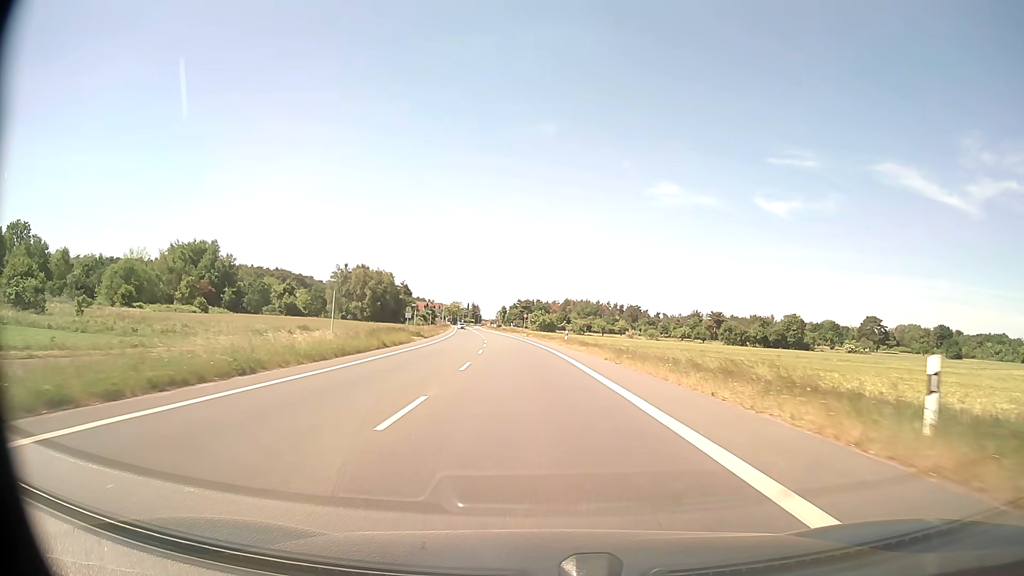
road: primary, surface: asphalt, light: Day
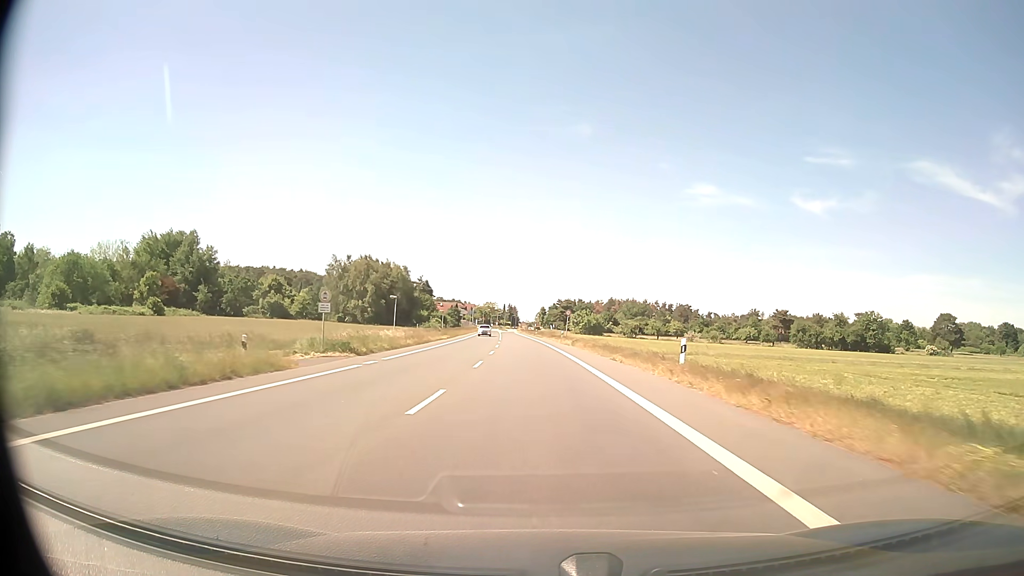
(-1.0, +34.1) m; -3°
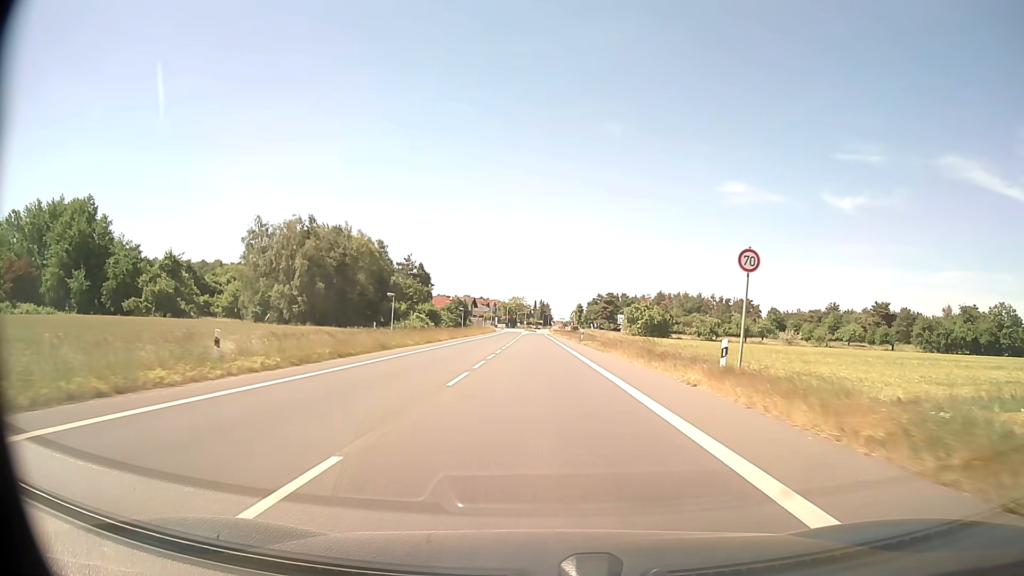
(-1.6, +55.7) m; -3°
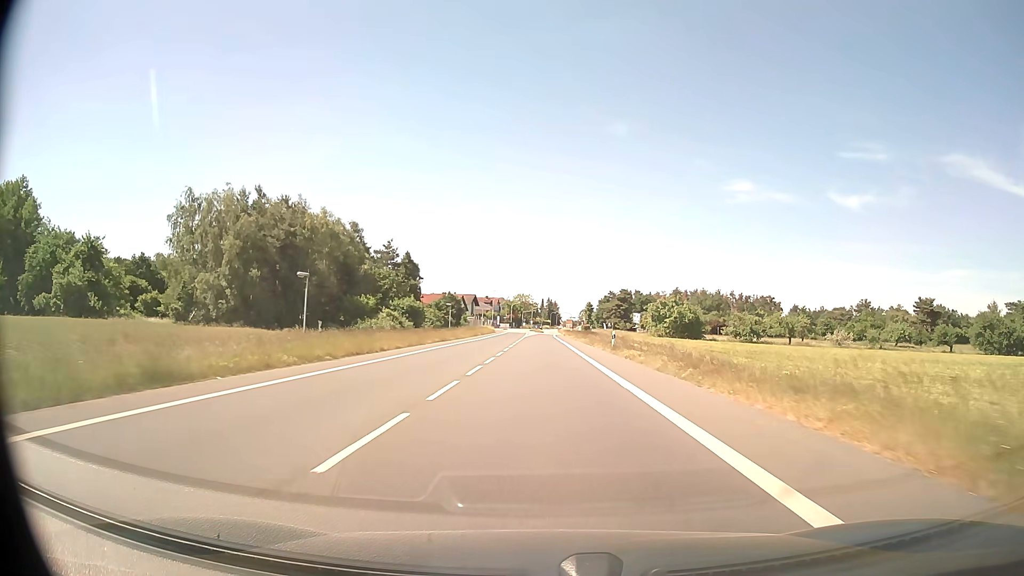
(-0.1, +21.6) m; -1°
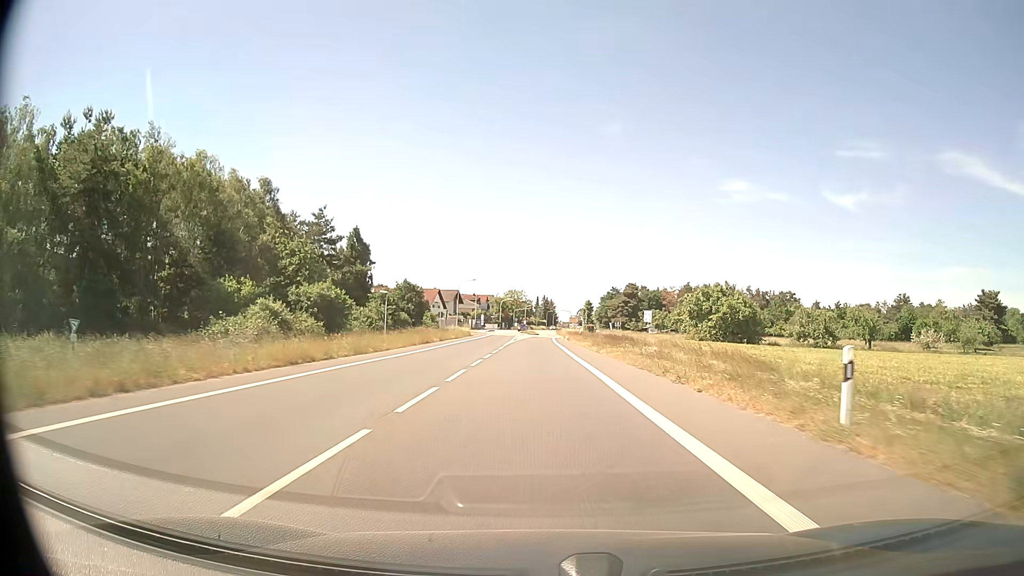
(+0.1, +31.8) m; 0°
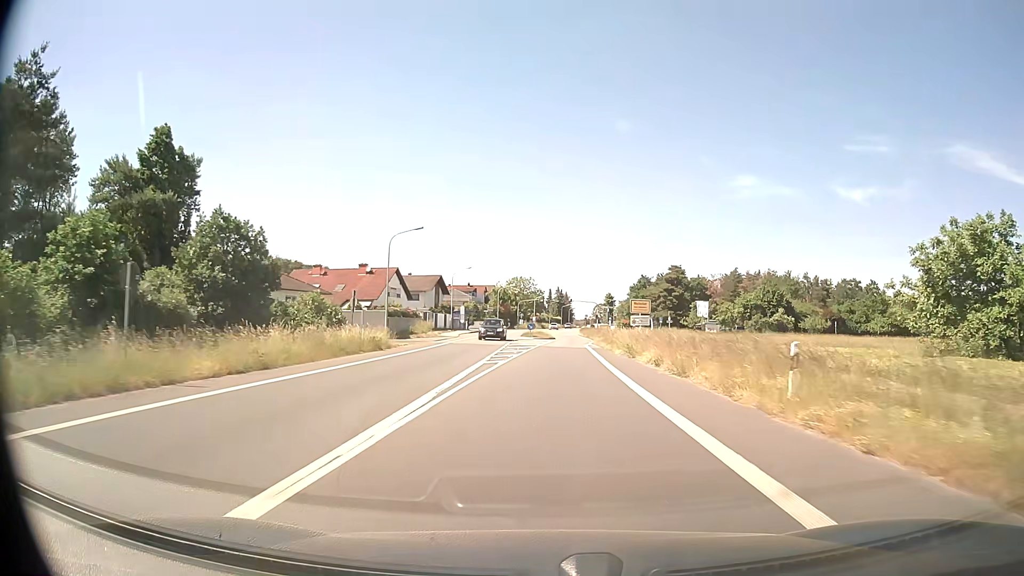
(-0.5, +50.2) m; -1°
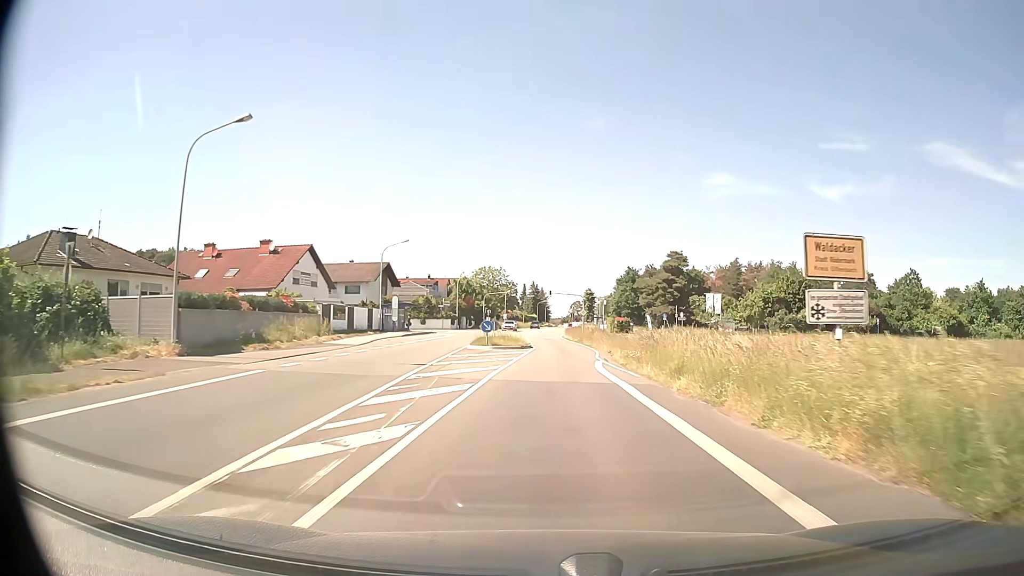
(+0.3, +25.8) m; +2°
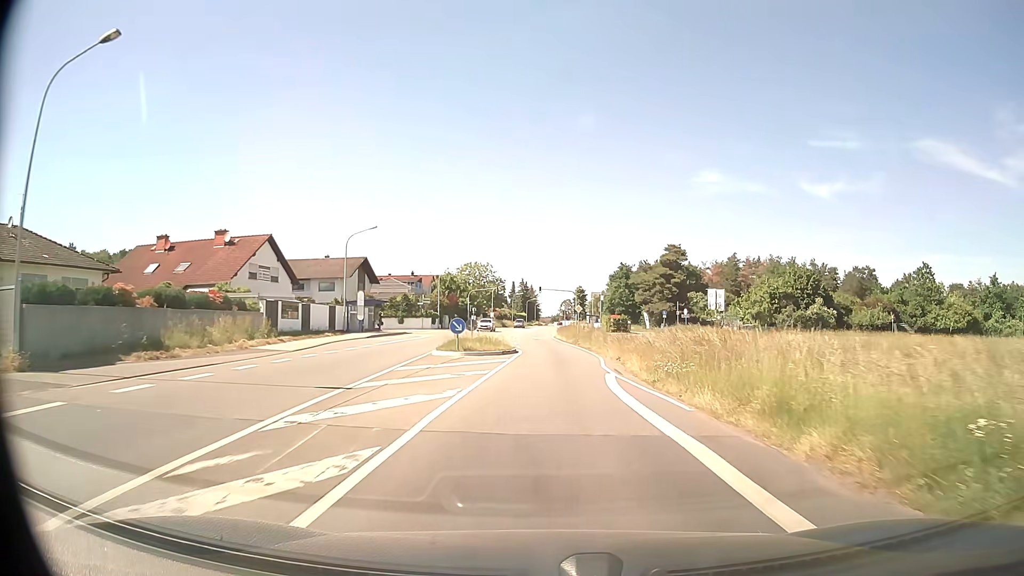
(0.0, +7.6) m; +1°
(0, +10) (0, +20) (0, +30) (0, +40) (-1, +50) (-1, +60) (-1, +70) (-1, +80) (0, +90) (0, +100) m
